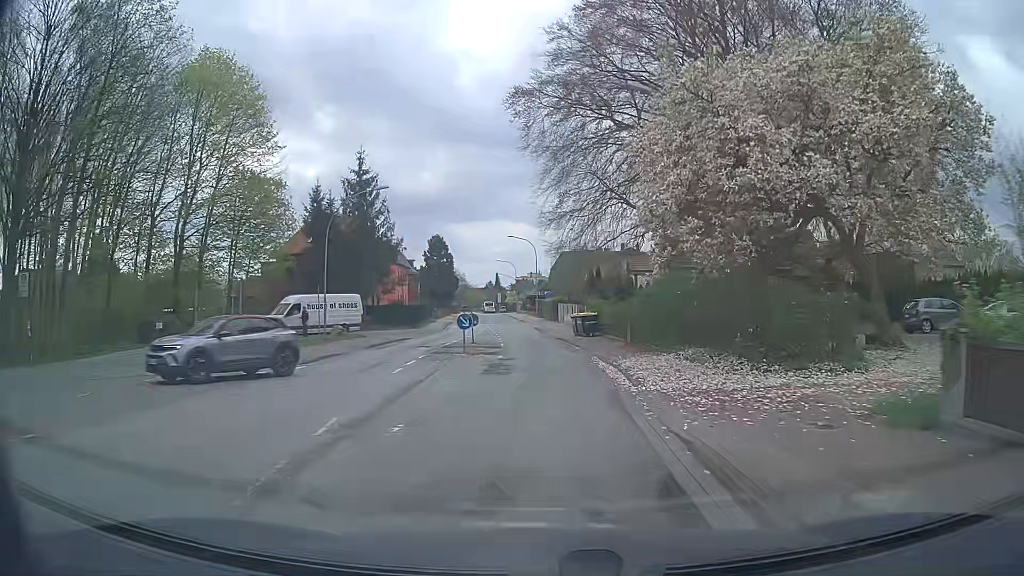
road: tertiary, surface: asphalt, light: Day
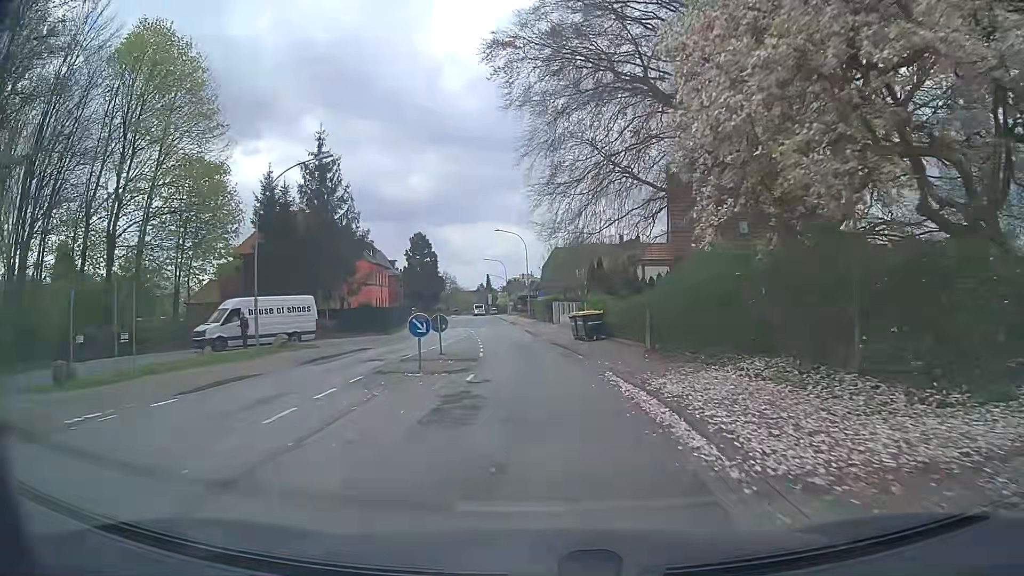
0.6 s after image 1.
(+0.1, +7.6) m; +1°
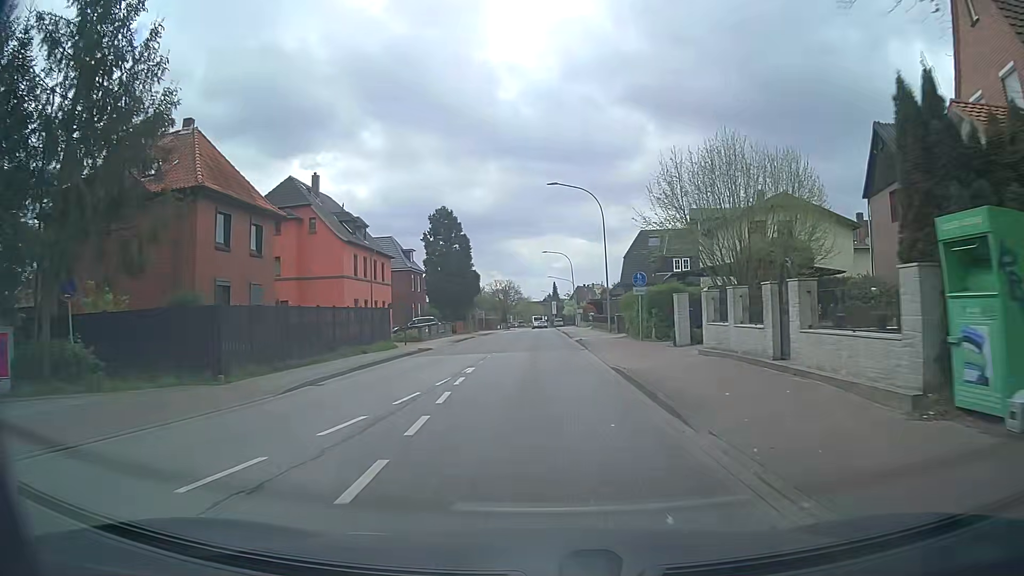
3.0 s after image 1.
(-1.2, +30.3) m; -6°
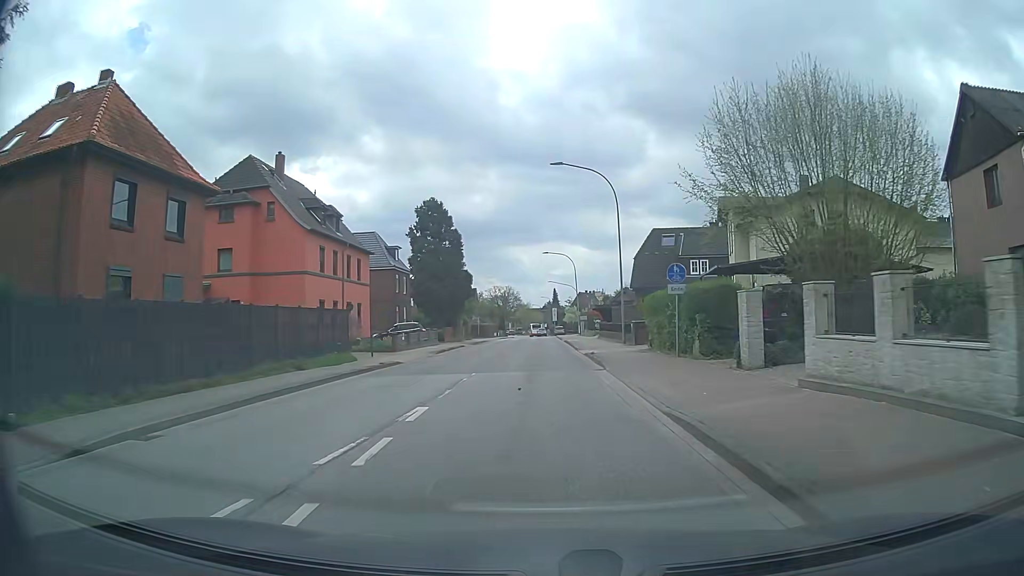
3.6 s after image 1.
(0.0, +7.5) m; 0°
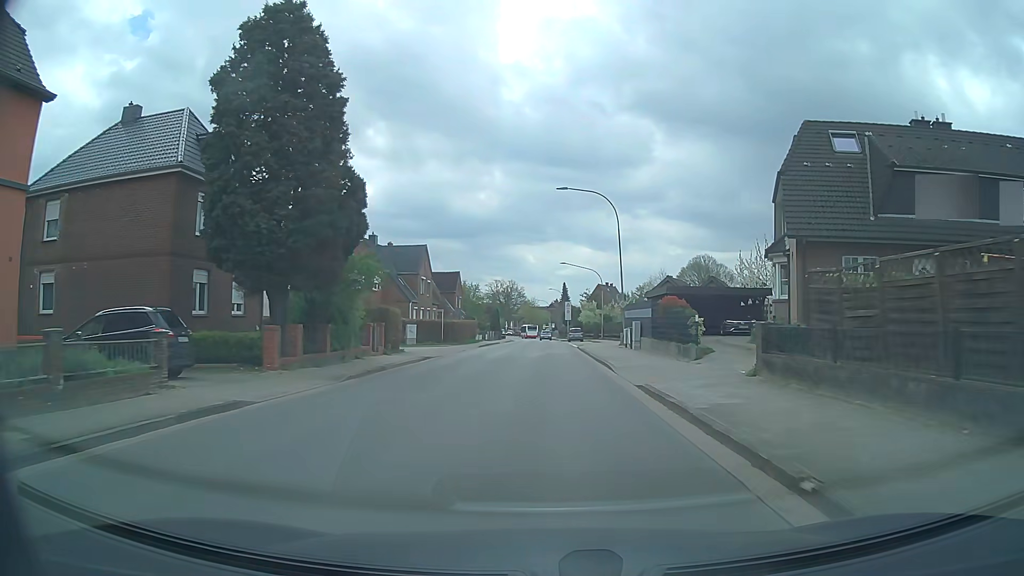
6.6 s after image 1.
(-0.1, +37.1) m; -1°
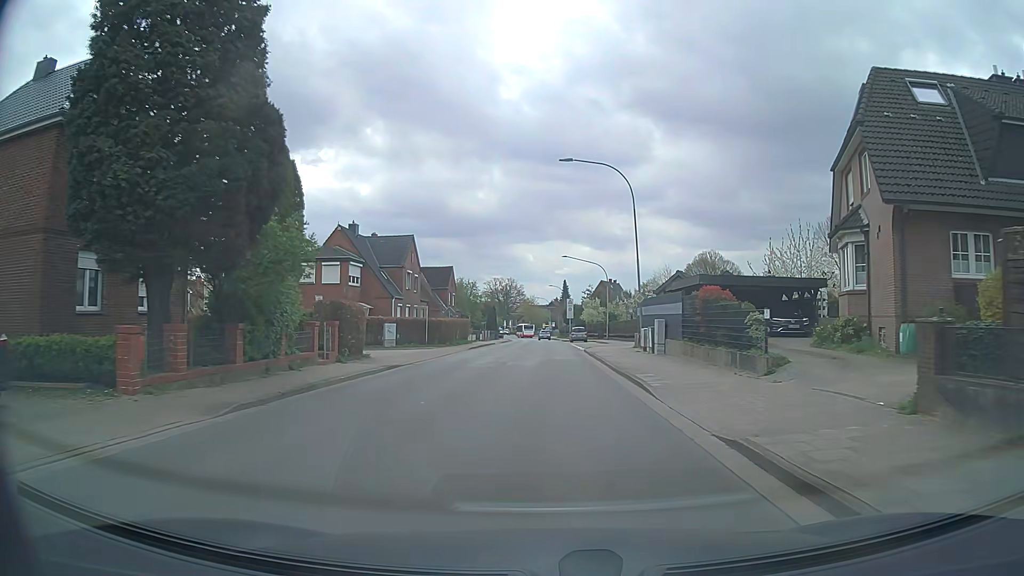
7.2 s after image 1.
(0.0, +7.0) m; 0°
